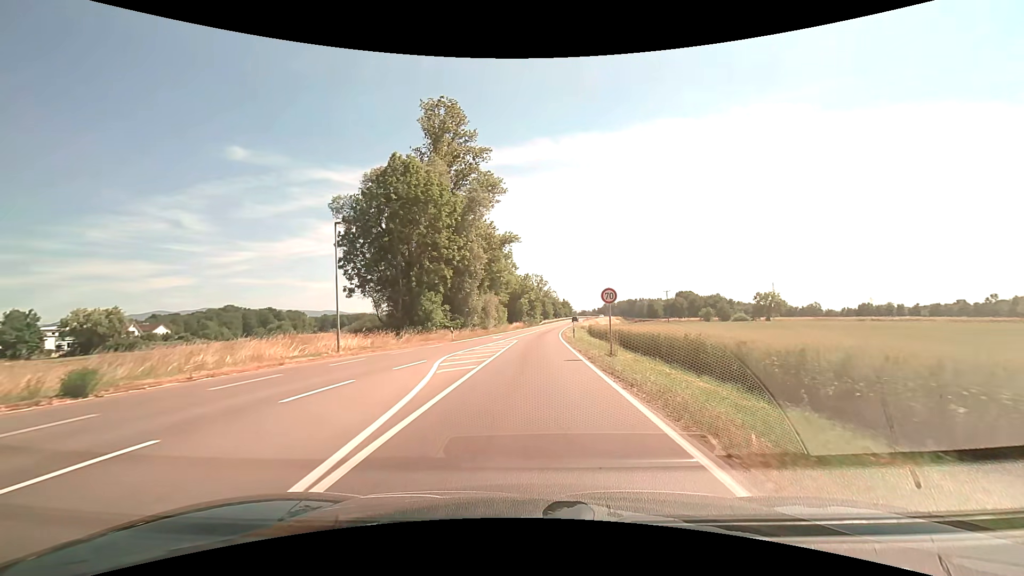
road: secondary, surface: asphalt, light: Day
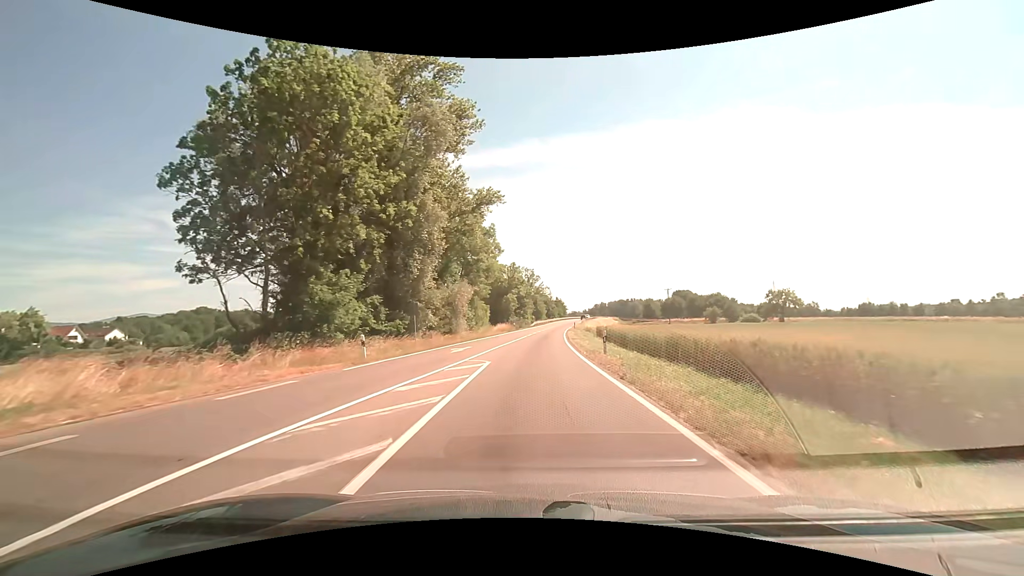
(+0.1, +20.0) m; +1°
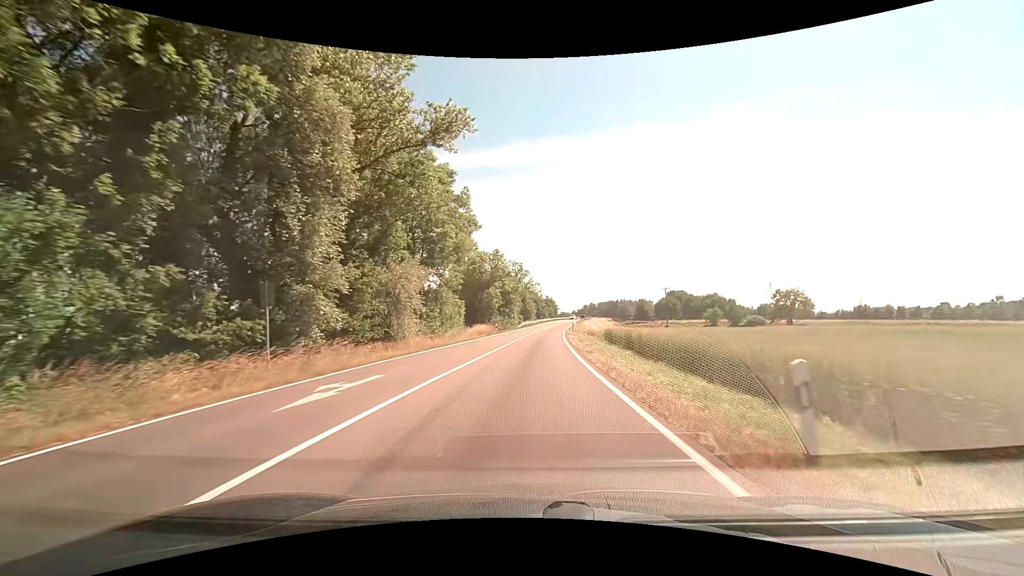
(+0.2, +15.2) m; +2°
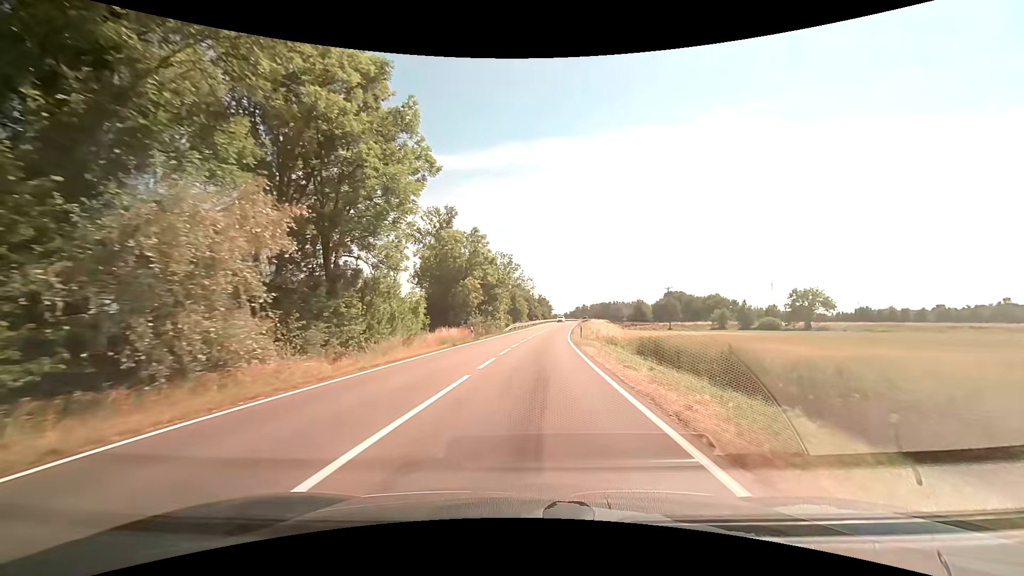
(+0.1, +16.8) m; +1°
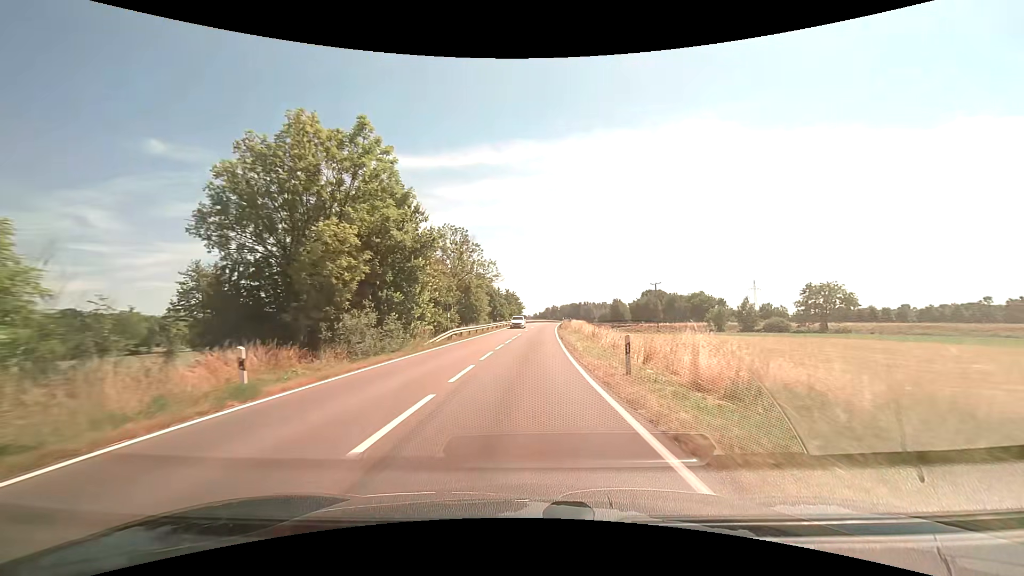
(+0.9, +27.5) m; +3°
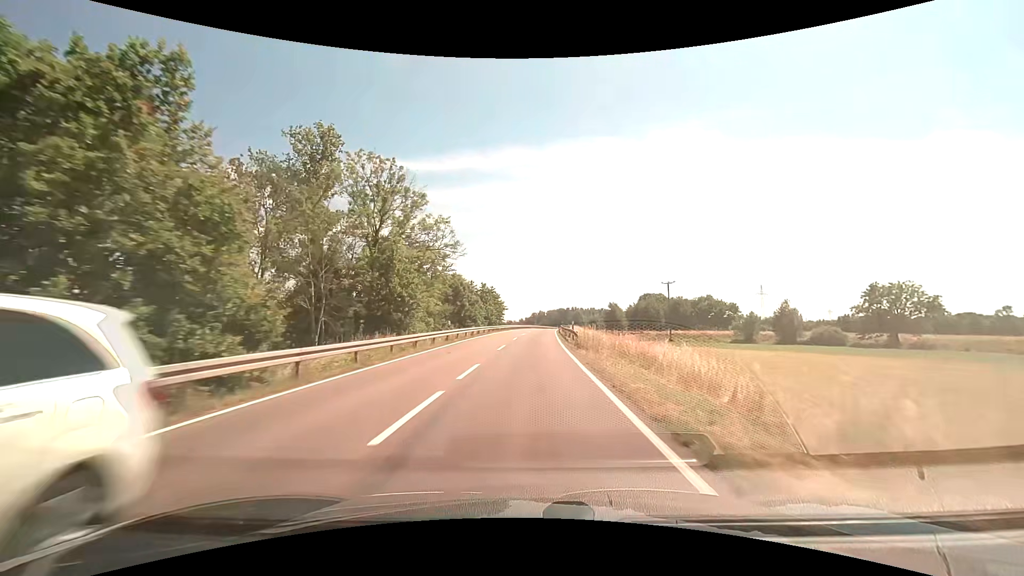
(+0.5, +29.6) m; +1°
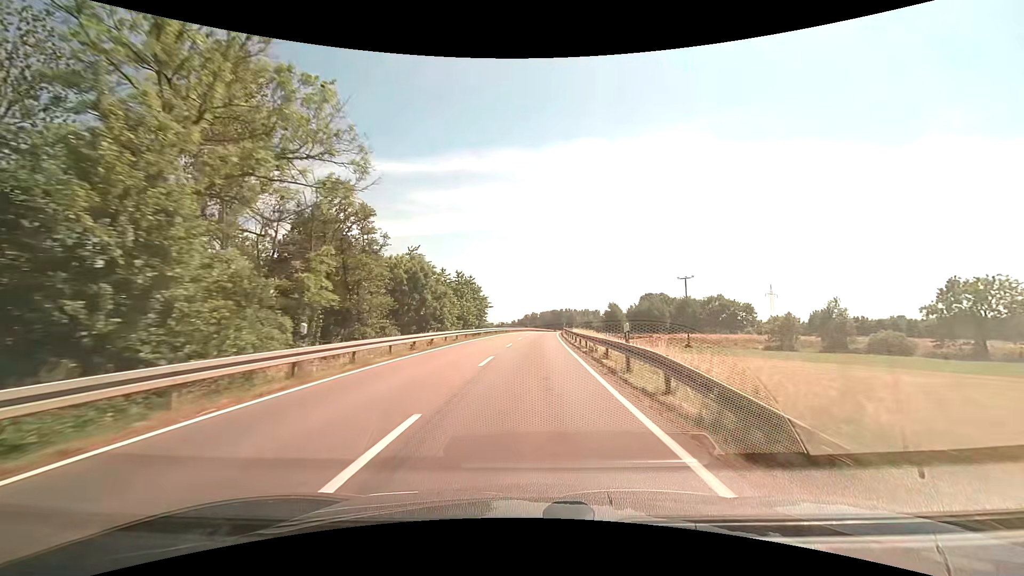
(+0.3, +20.6) m; +1°
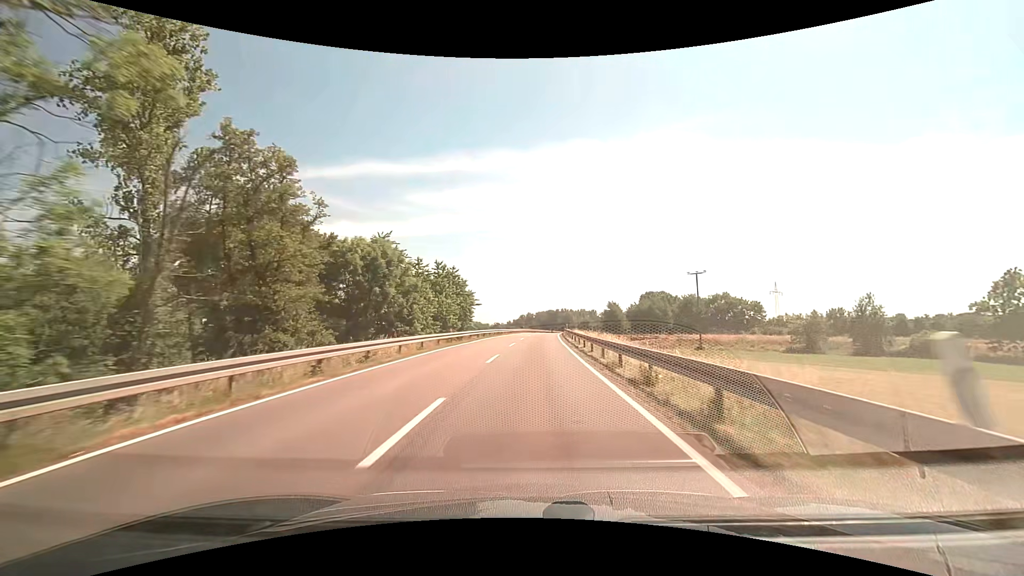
(0.0, +10.5) m; 0°
(0, +10) (0, +20) (0, +30) (+1, +40) (+1, +50) (+2, +60) (+2, +70) (+3, +80) (+4, +90) (+5, +100) m
